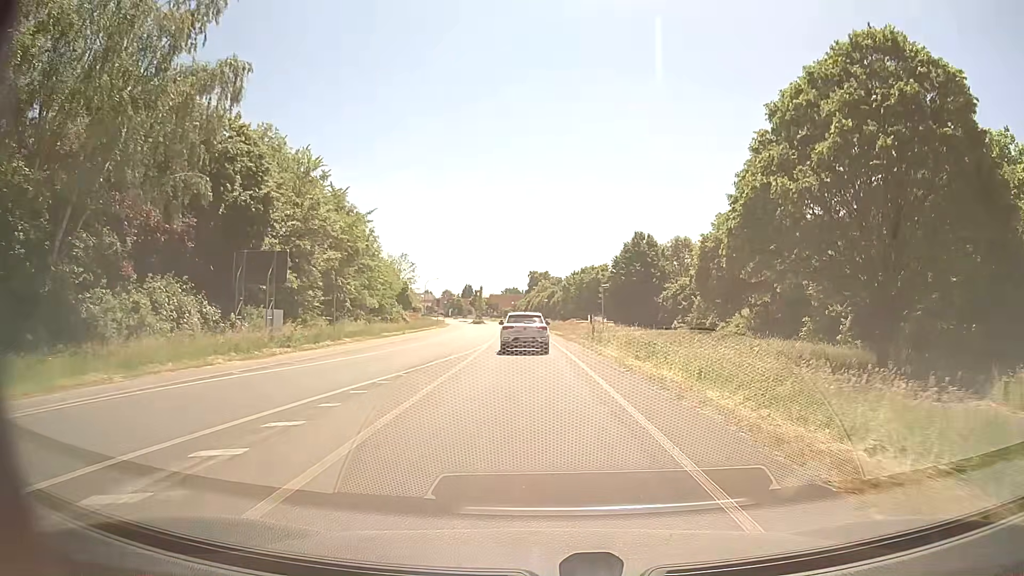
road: tertiary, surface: asphalt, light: Day
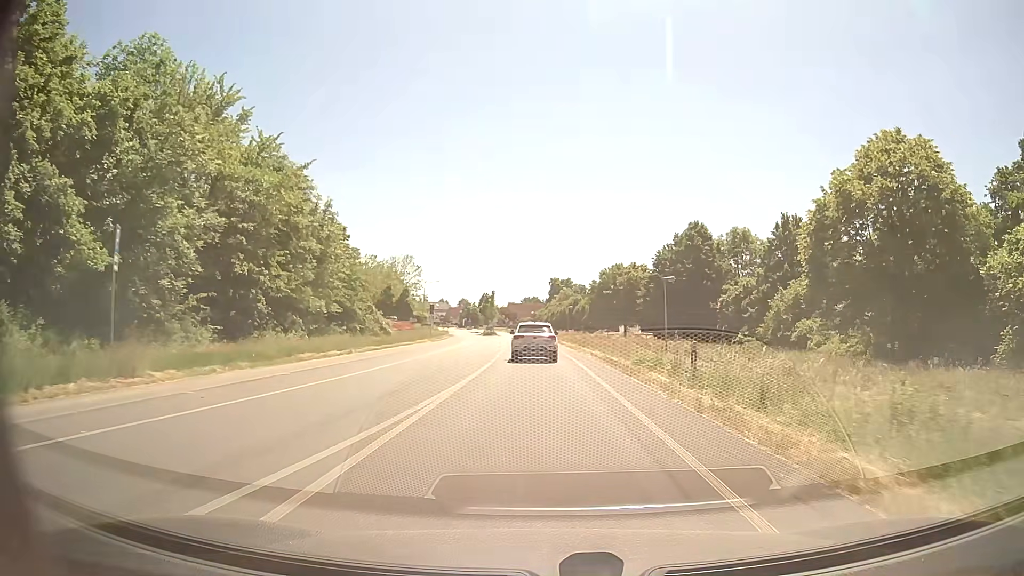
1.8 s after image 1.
(-0.6, +19.4) m; -3°
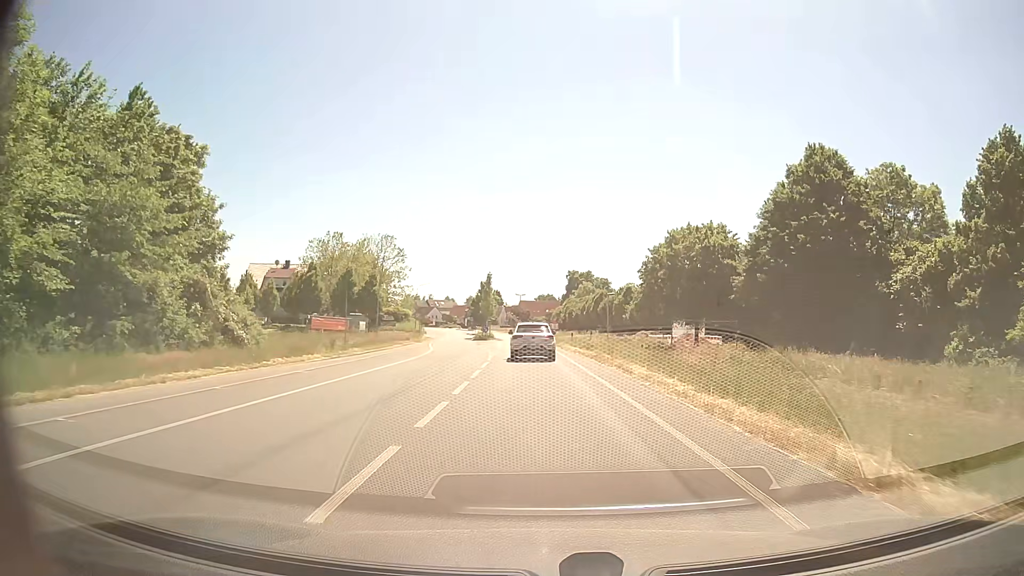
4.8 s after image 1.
(-0.5, +33.3) m; -1°
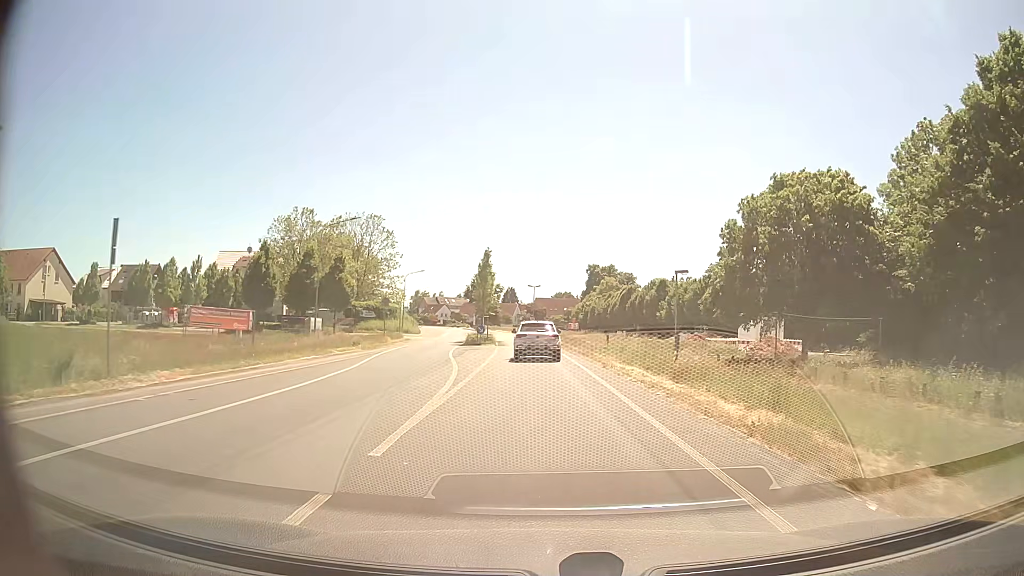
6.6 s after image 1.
(-0.2, +20.4) m; -1°
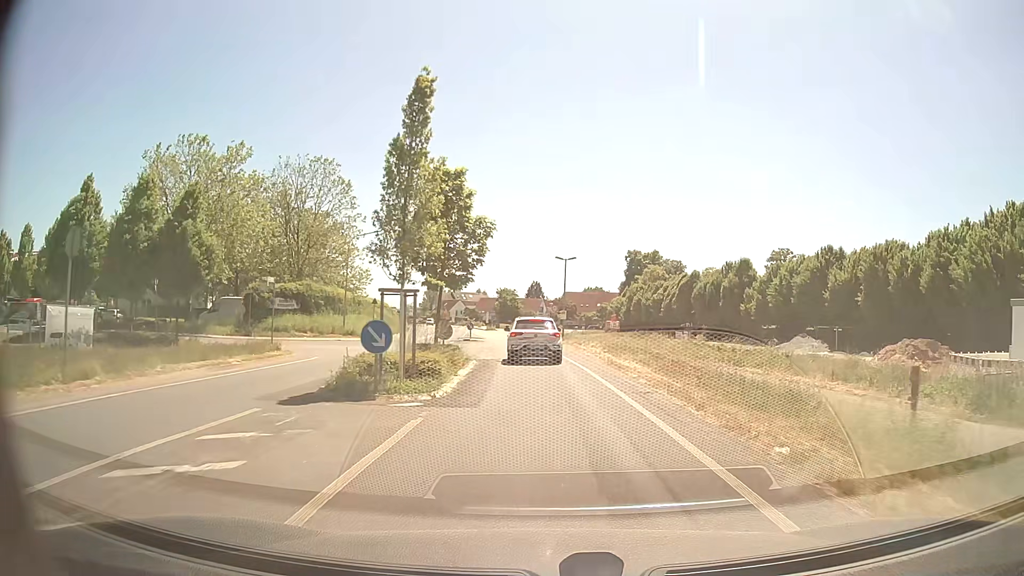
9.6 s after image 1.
(-0.6, +33.4) m; -2°
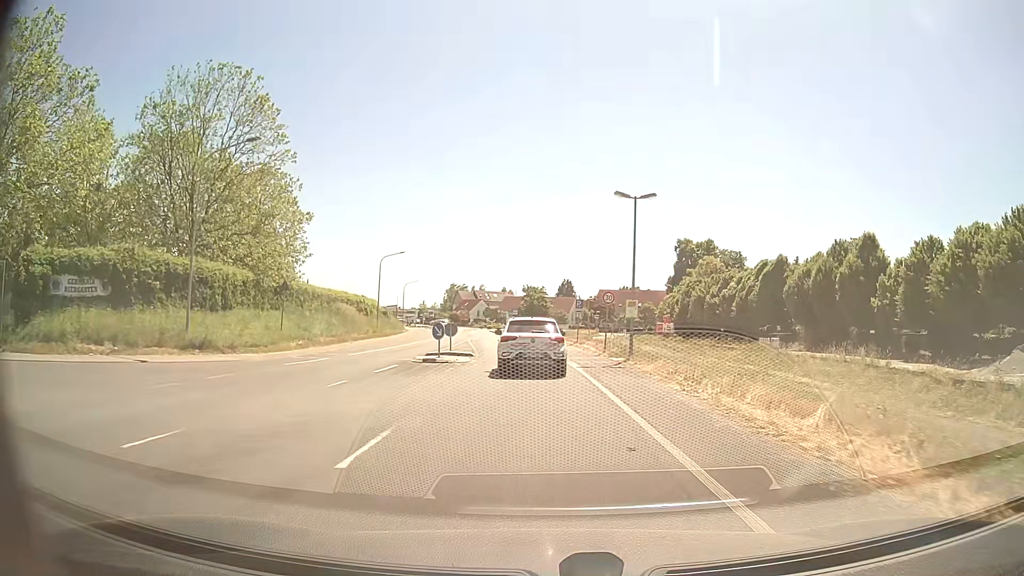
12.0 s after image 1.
(-0.6, +25.7) m; -3°
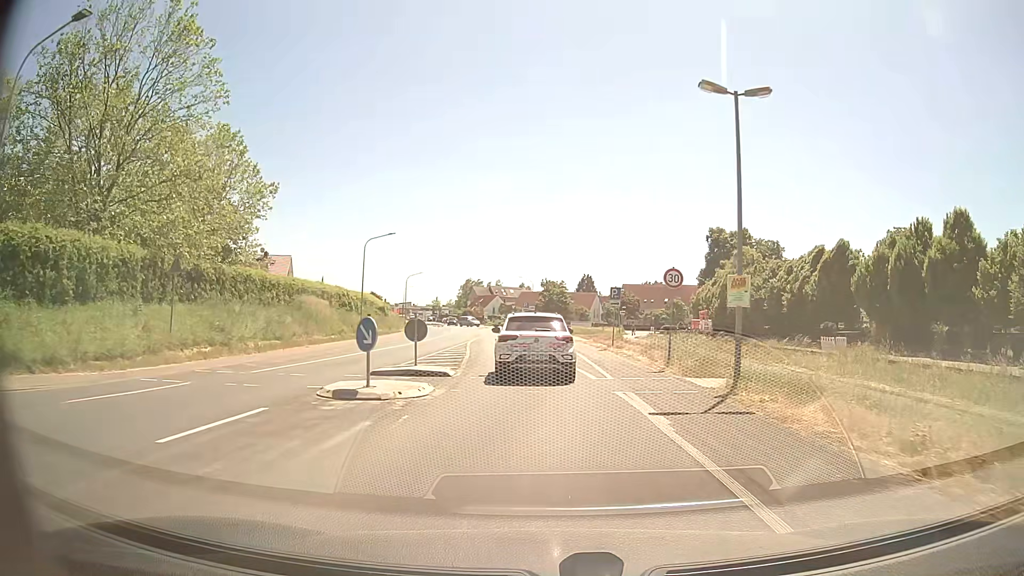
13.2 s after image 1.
(-0.1, +11.5) m; -1°
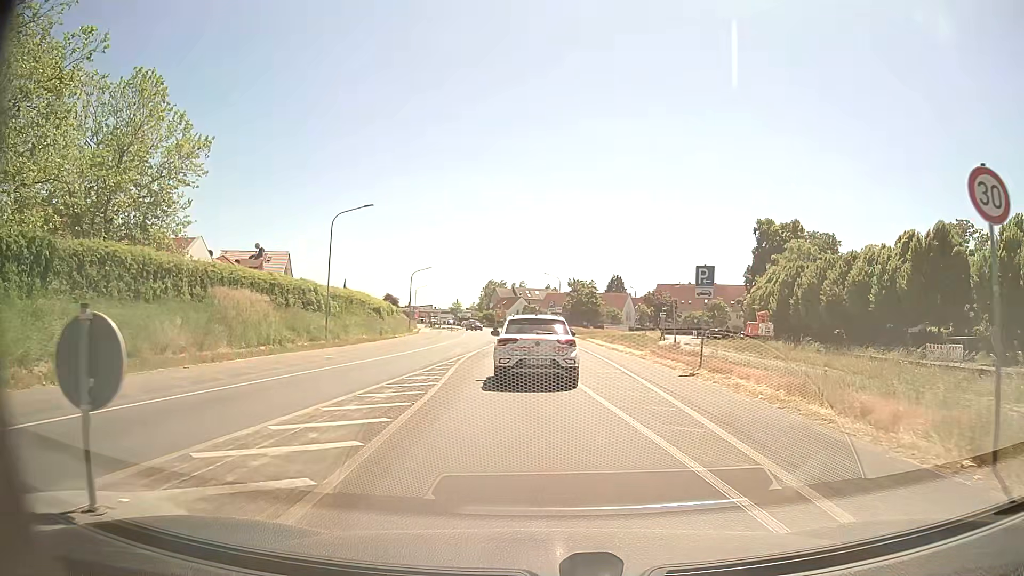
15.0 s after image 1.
(-0.2, +13.6) m; -2°
(0, +10) (-1, +20) (-1, +30) (-2, +40) (-2, +50) (-3, +60) (-4, +70) (-4, +80) (-3, +90) (0, +99) m
